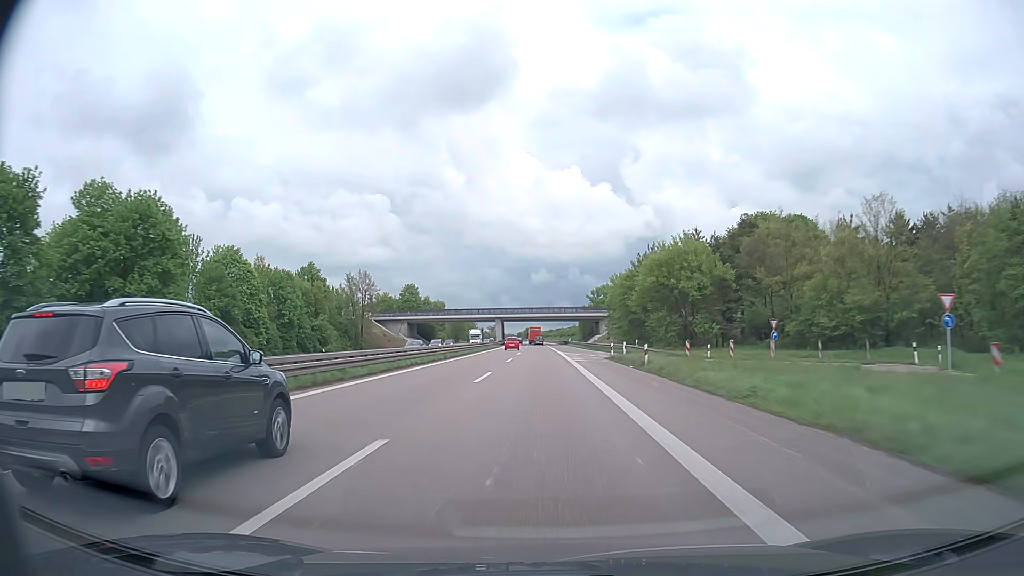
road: trunk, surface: asphalt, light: Day
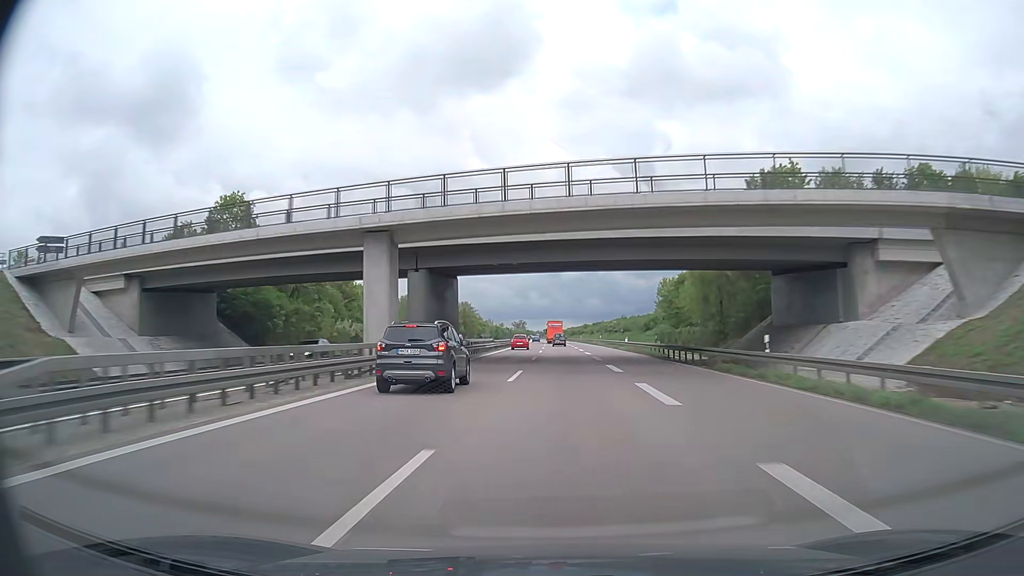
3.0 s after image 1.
(-1.8, +108.6) m; -2°
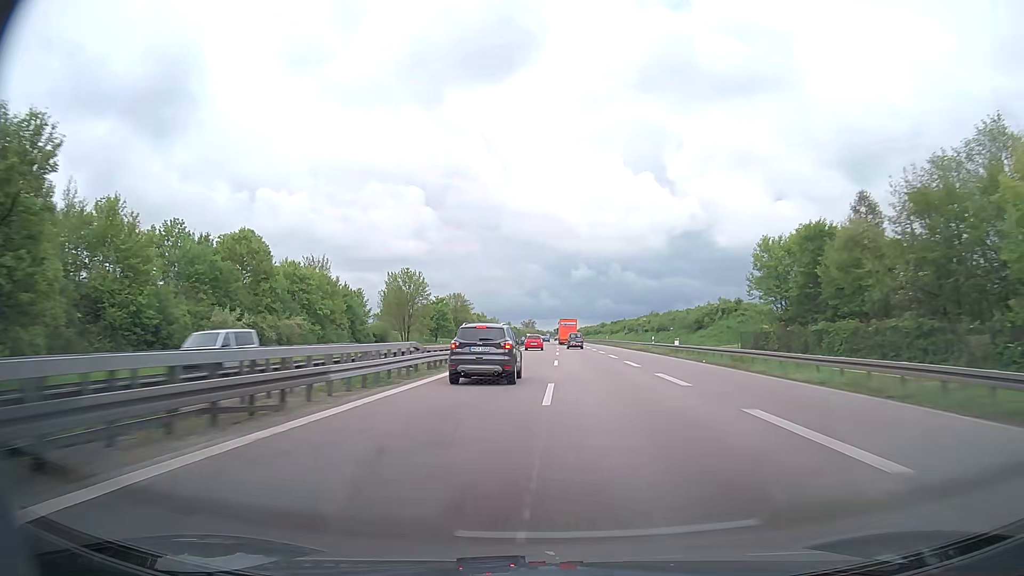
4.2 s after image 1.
(-0.5, +42.6) m; -1°
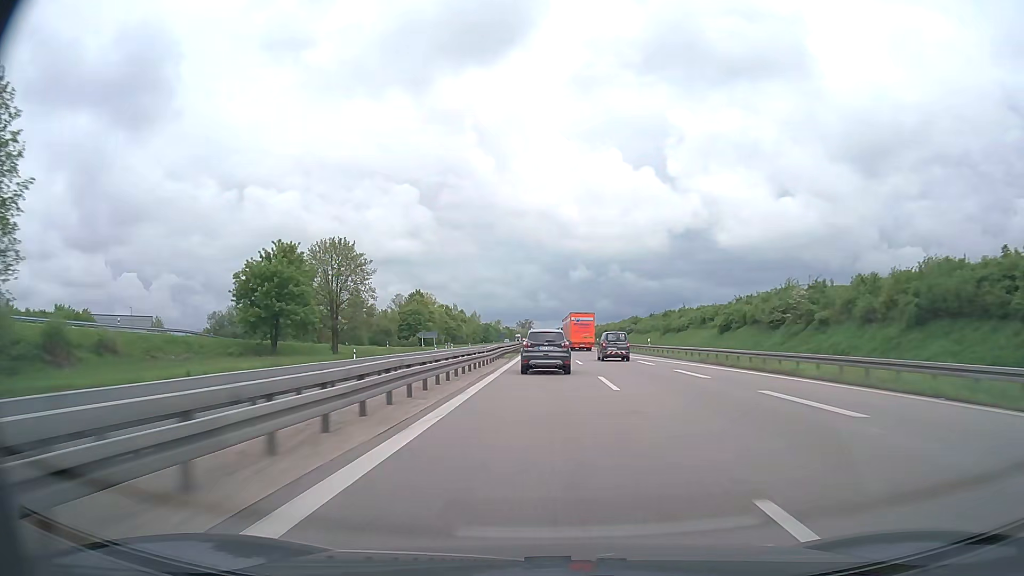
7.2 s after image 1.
(-1.0, +103.1) m; 0°
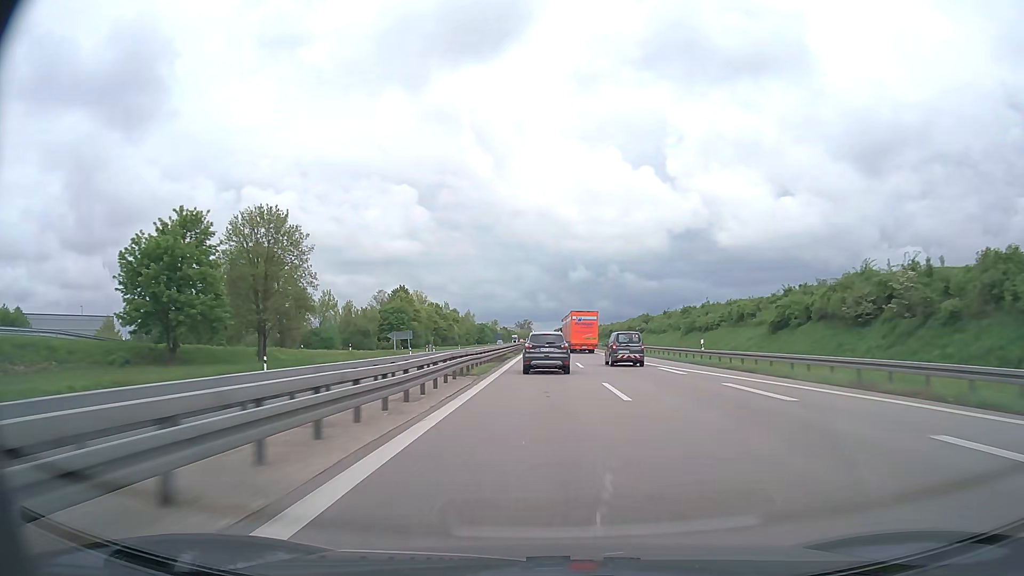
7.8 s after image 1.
(0.0, +20.5) m; 0°
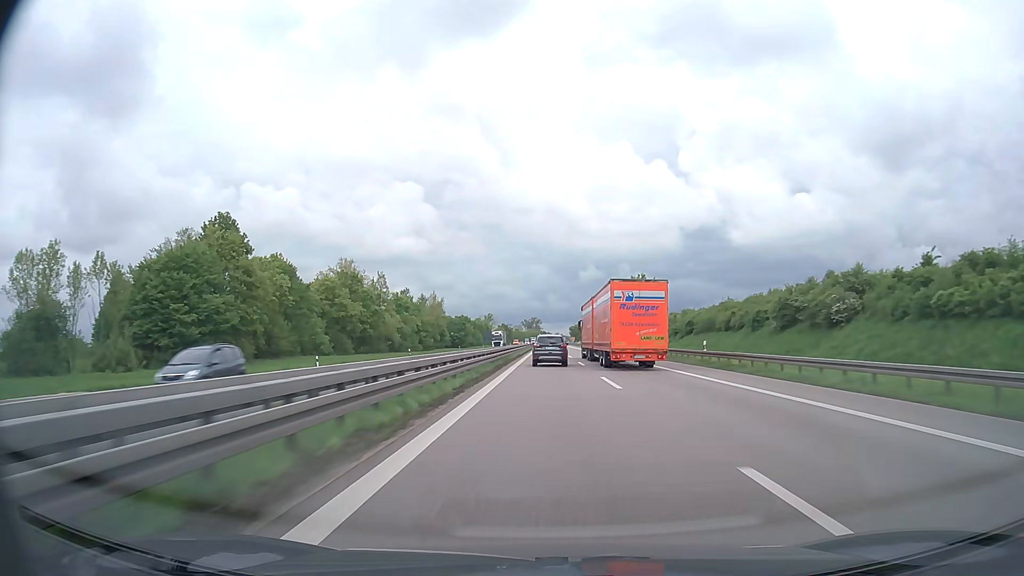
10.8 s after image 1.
(-0.9, +104.0) m; -1°
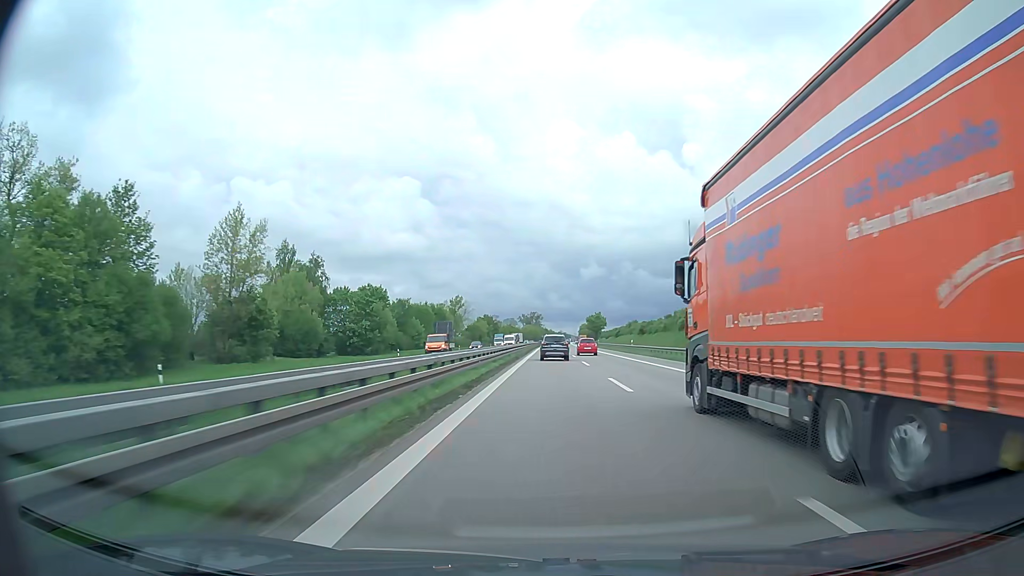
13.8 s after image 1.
(-0.3, +109.6) m; 0°
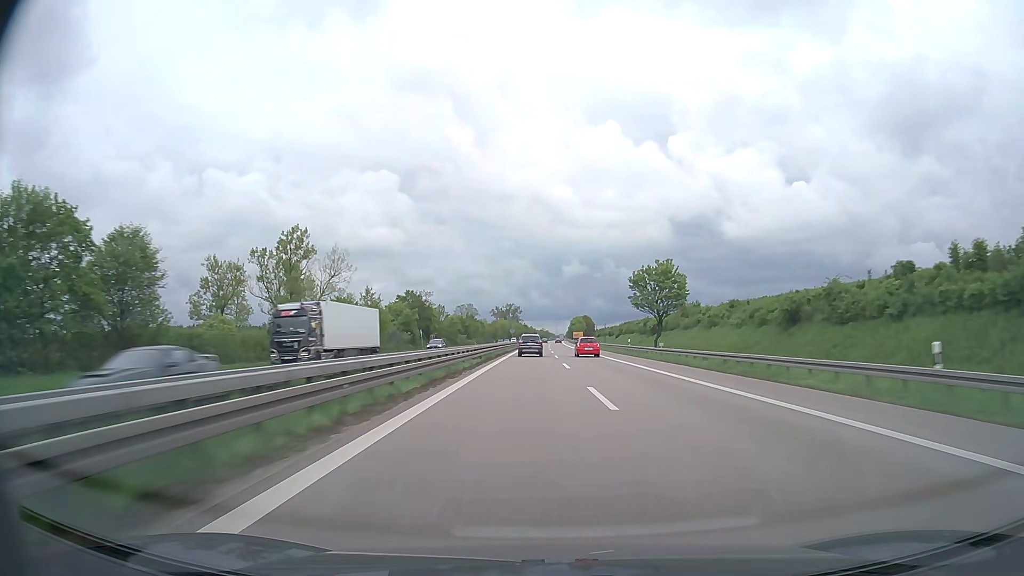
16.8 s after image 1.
(+0.9, +112.4) m; +1°
(0, +10) (0, +20) (0, +30) (0, +40) (+1, +50) (+1, +60) (+1, +70) (+1, +80) (+1, +90) (+1, +100) m
